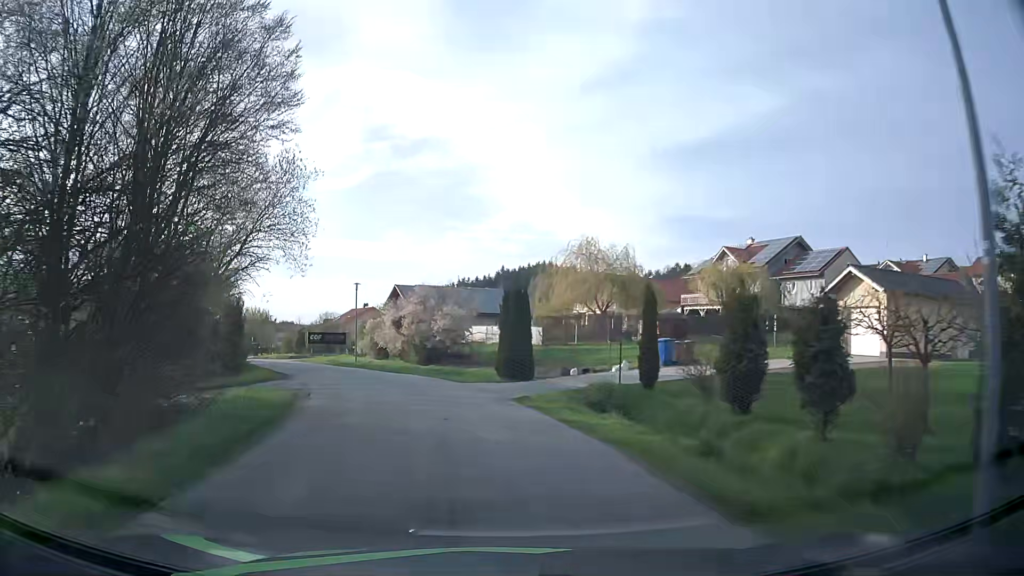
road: secondary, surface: asphalt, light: Day
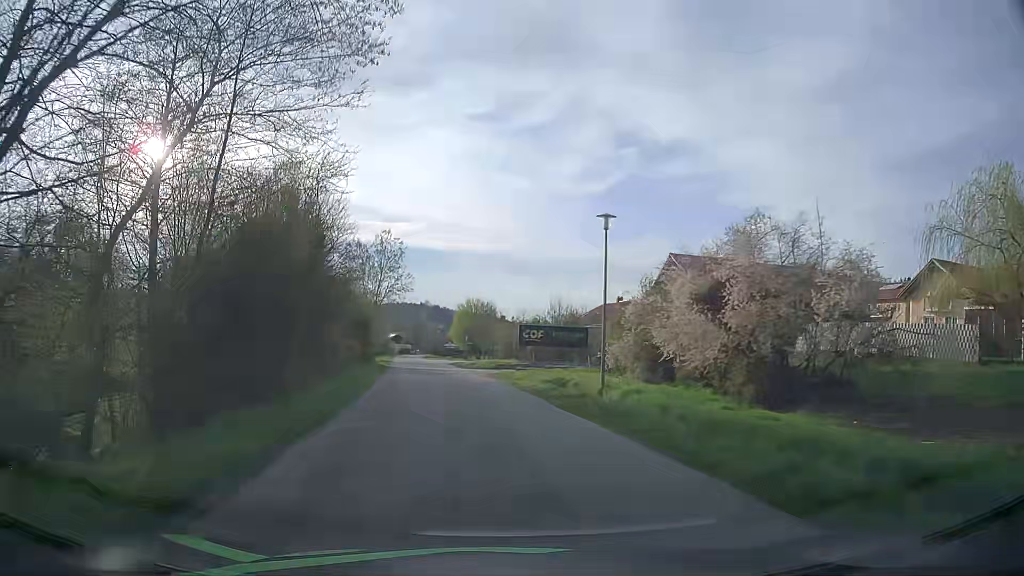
(-5.0, +25.1) m; -22°
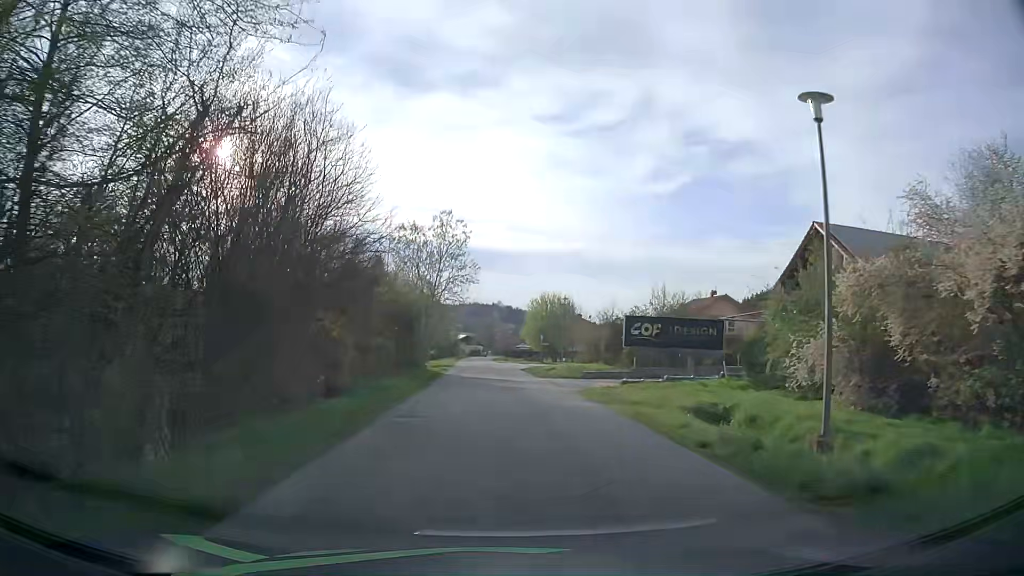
(-0.6, +10.9) m; -6°
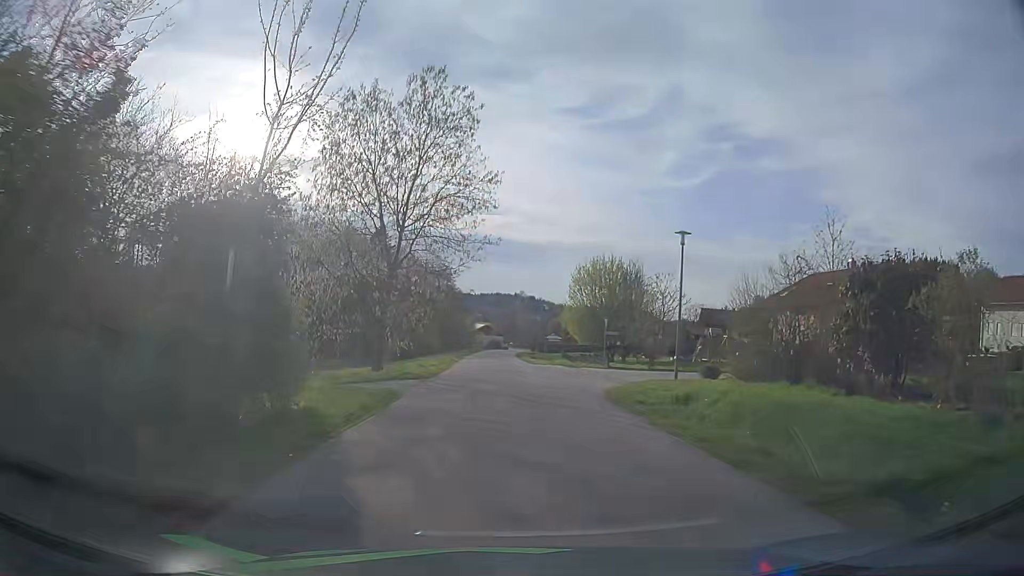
(-1.0, +29.2) m; -2°
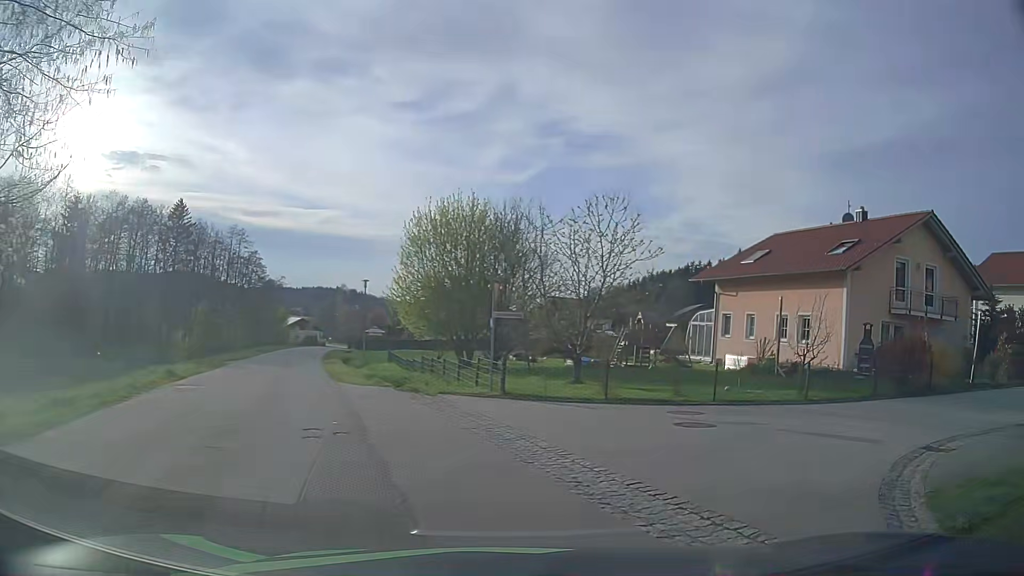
(+1.0, +21.3) m; +15°
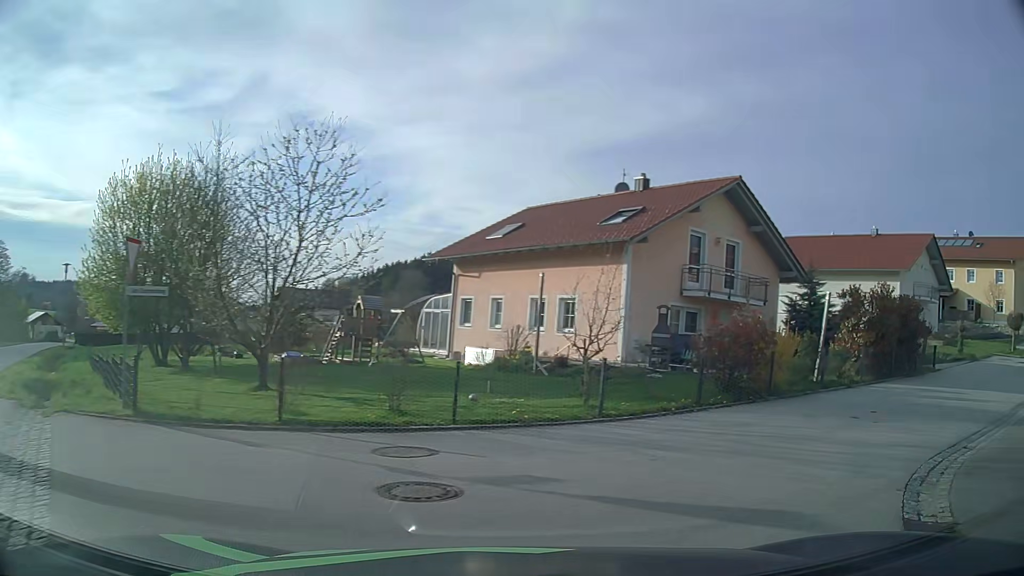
(+0.9, +5.8) m; +23°
